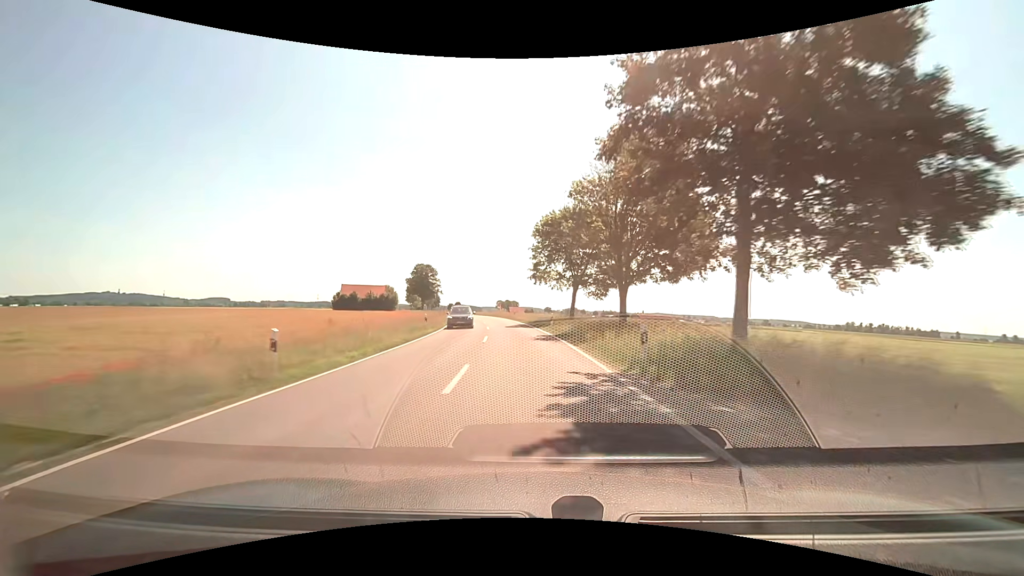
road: tertiary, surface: asphalt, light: Day
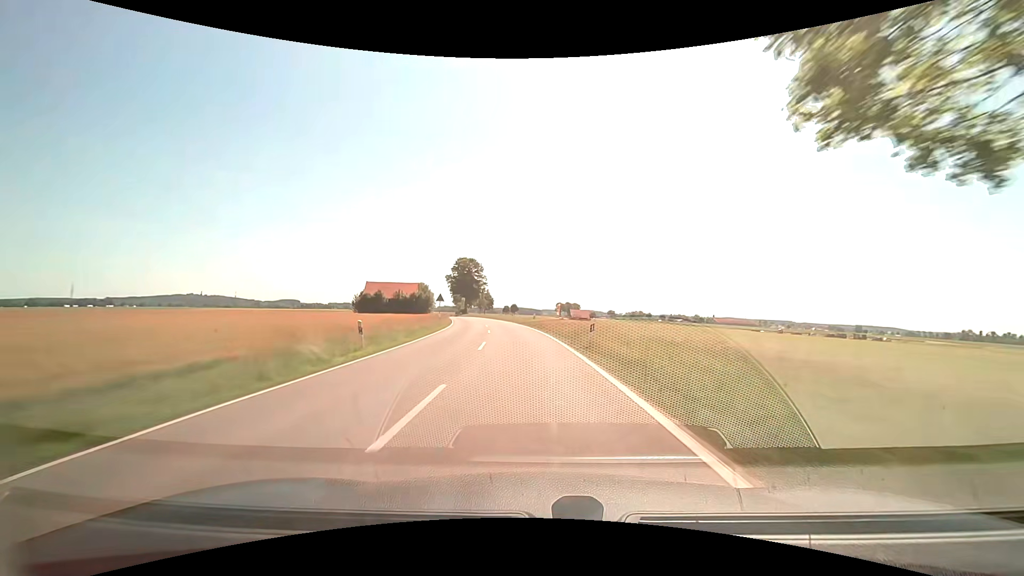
(-2.4, +39.6) m; -7°
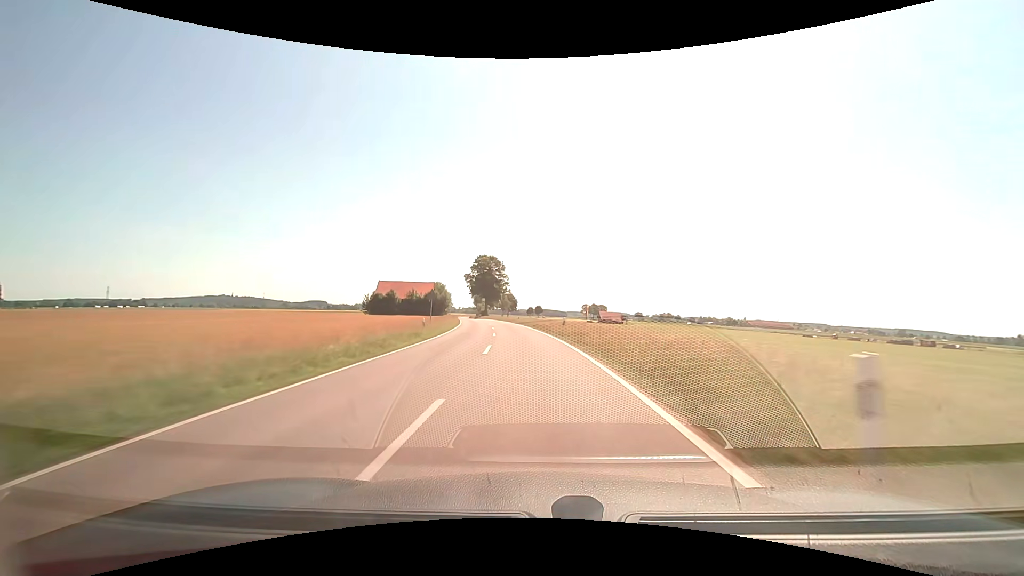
(-0.3, +13.4) m; -3°
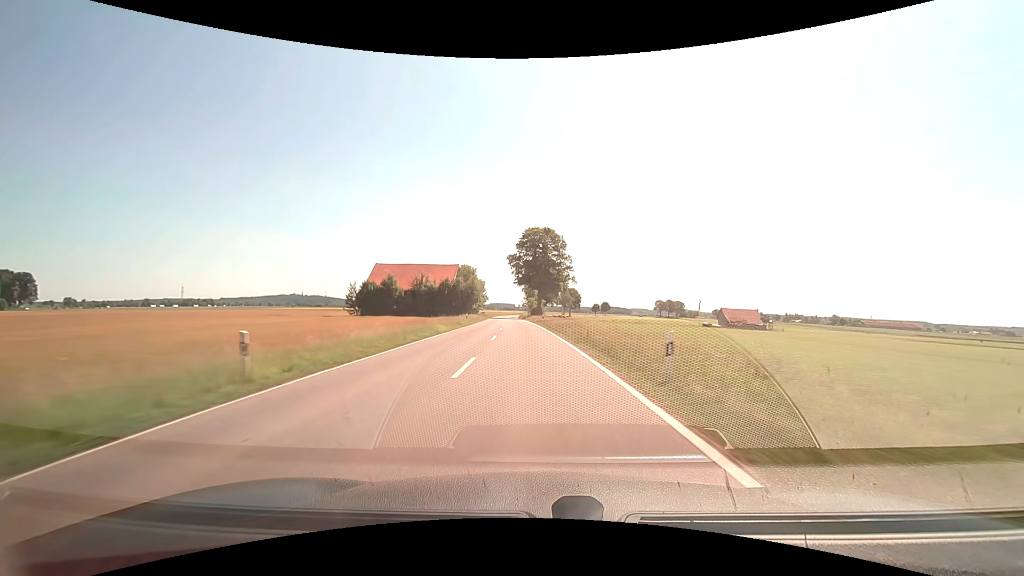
(-3.6, +54.0) m; -7°
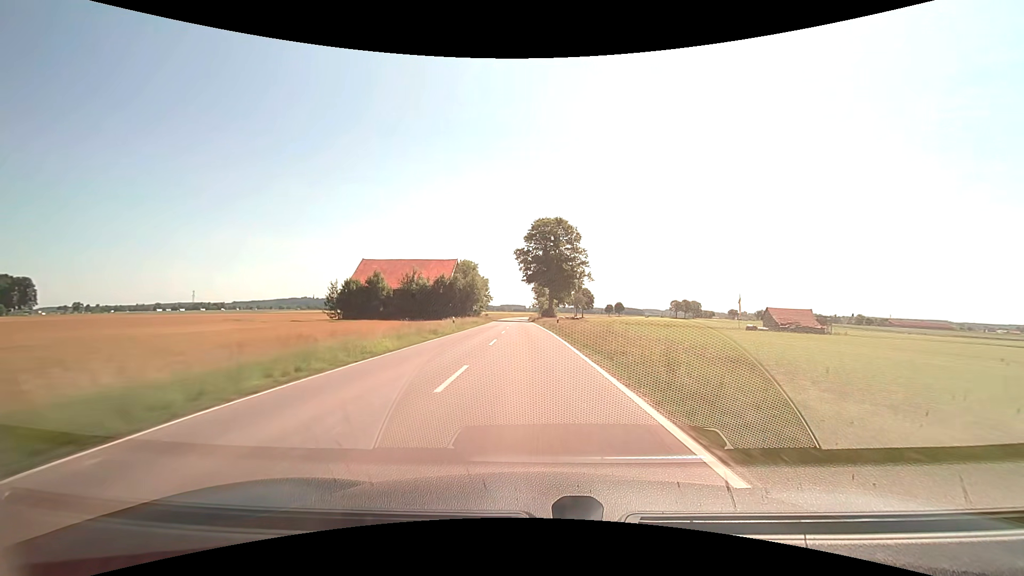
(-0.1, +13.7) m; -1°
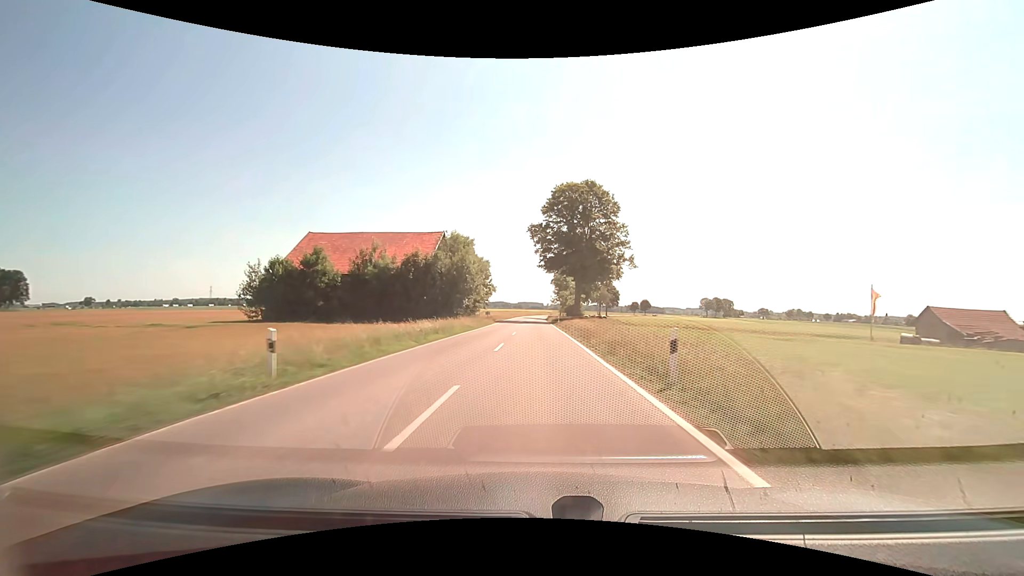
(-0.6, +27.7) m; -2°
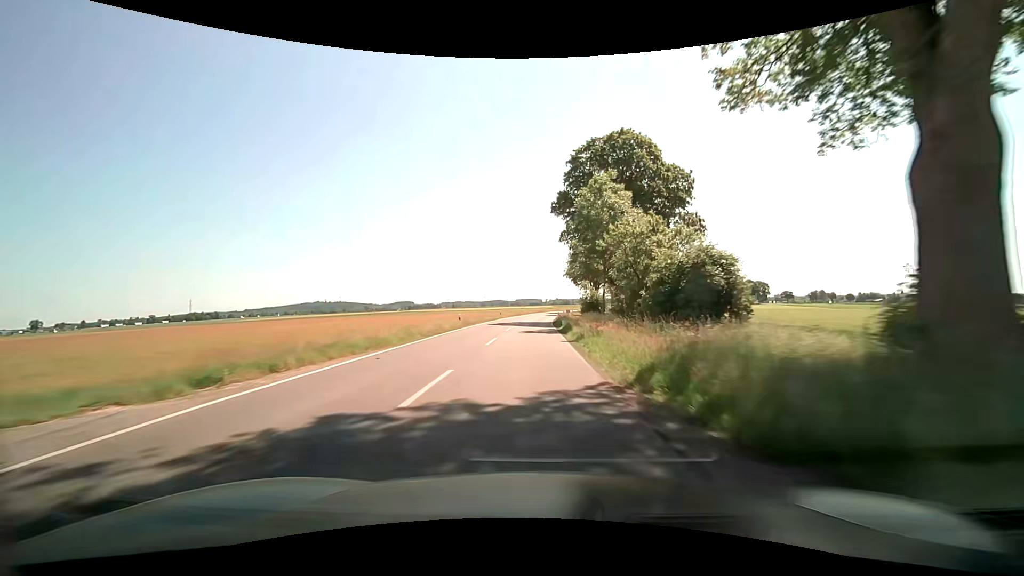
(+0.5, +70.4) m; 0°
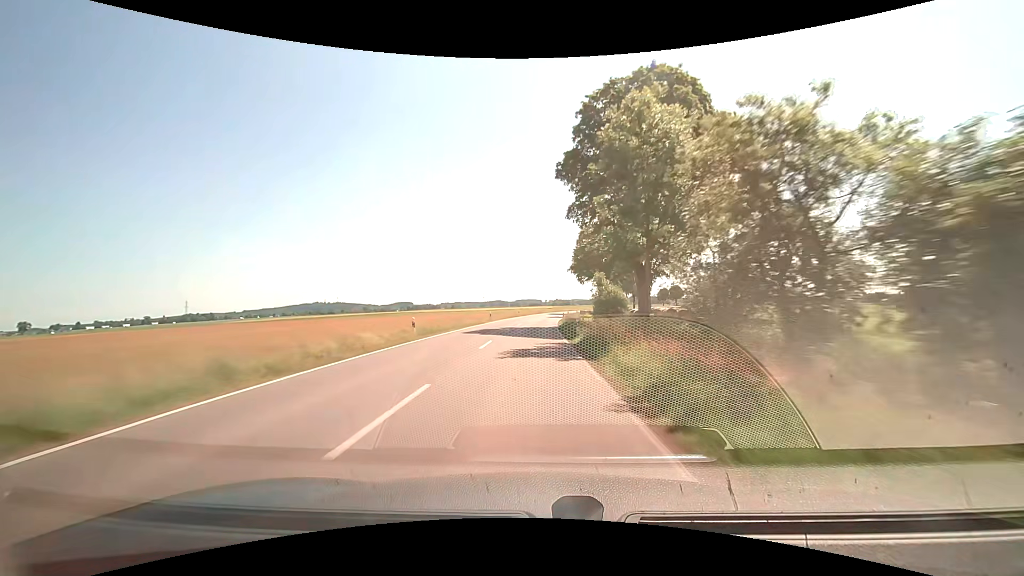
(-0.1, +14.2) m; 0°
(0, +10) (0, +20) (0, +30) (+1, +40) (+1, +50) (+2, +60) (+2, +70) (+3, +80) (+5, +90) (+6, +100) m
